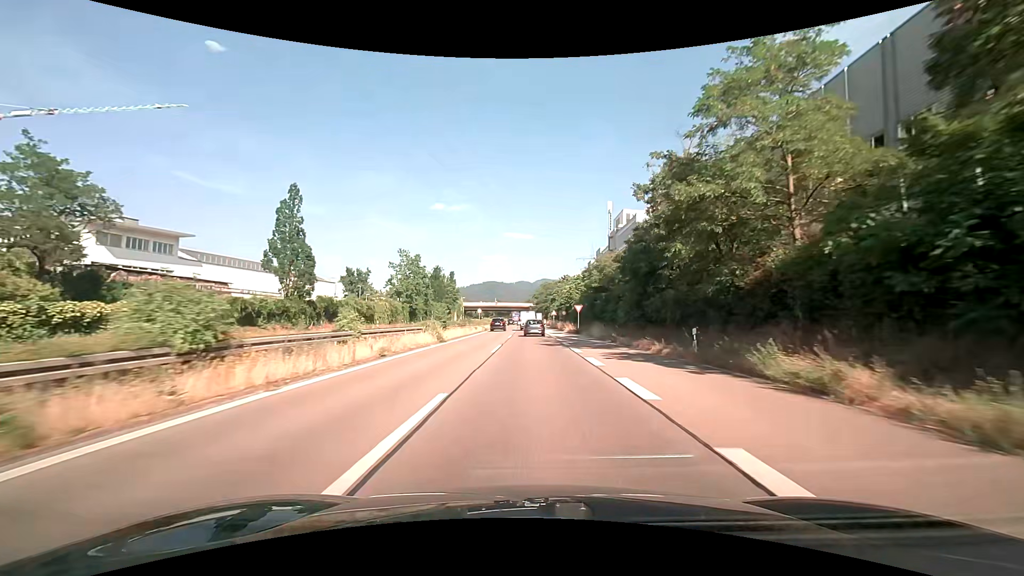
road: trunk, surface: asphalt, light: Day
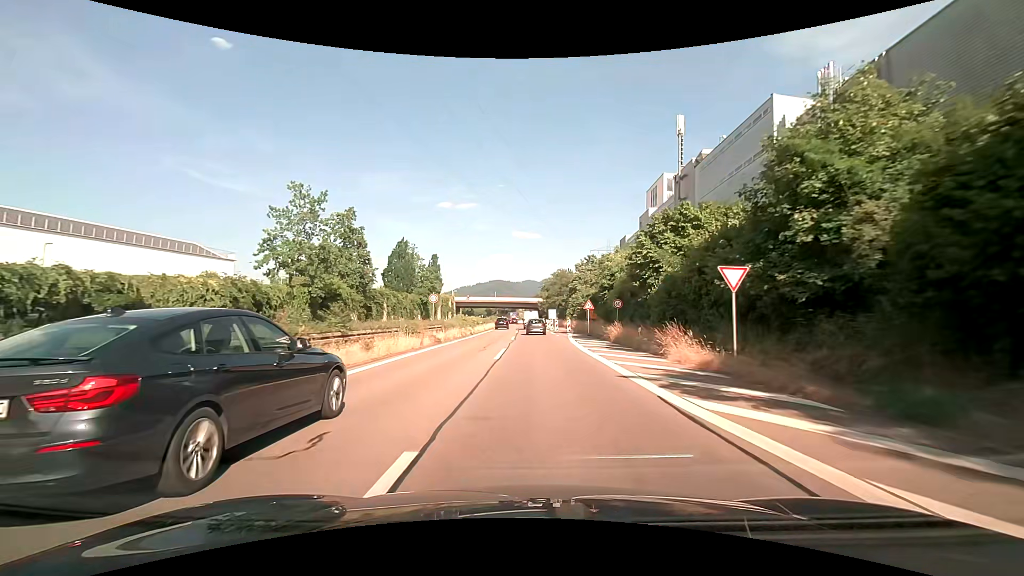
(-0.2, +39.8) m; -1°
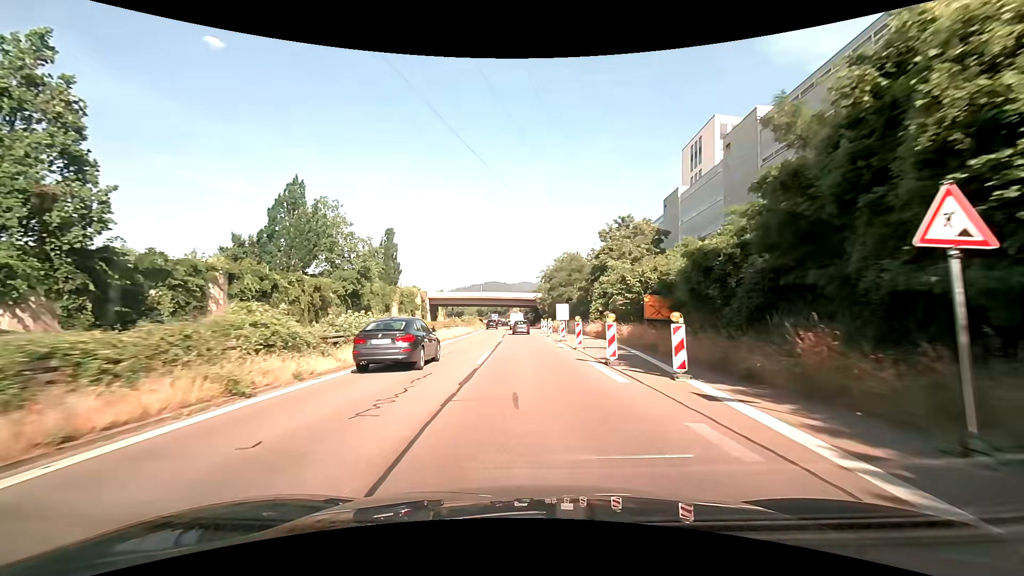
(+0.2, +36.1) m; +1°
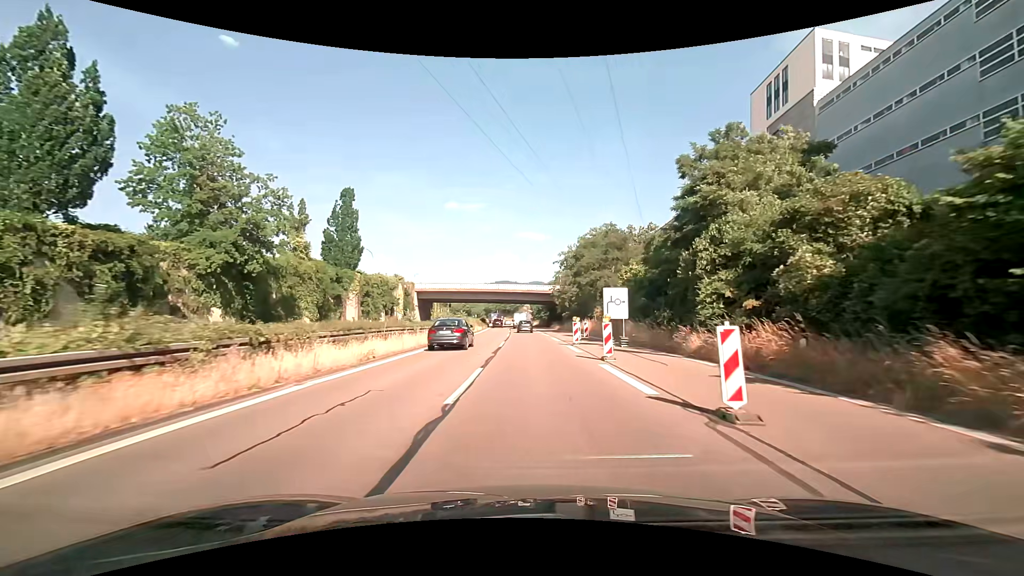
(-0.4, +25.7) m; -1°
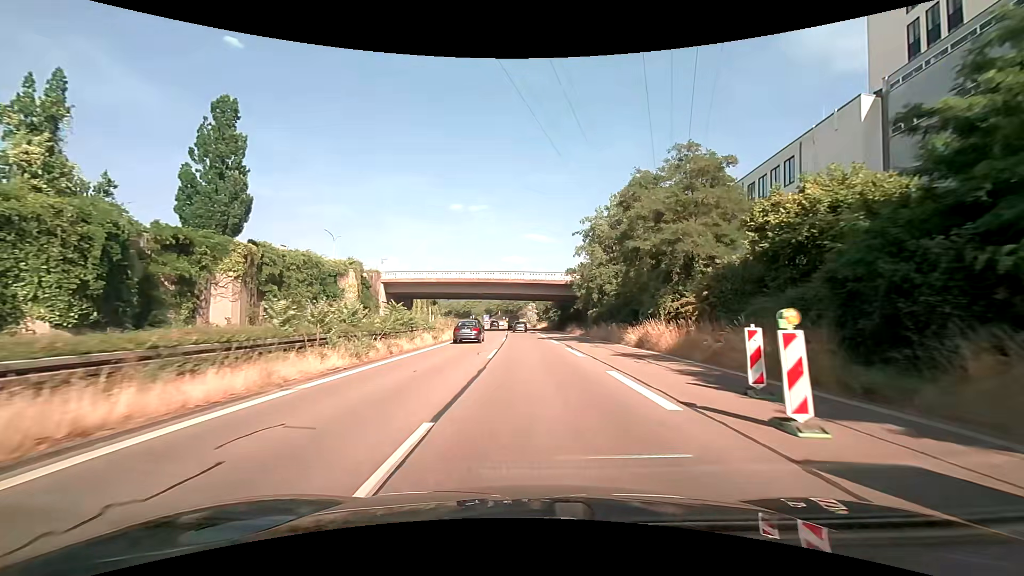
(-0.1, +25.5) m; 0°
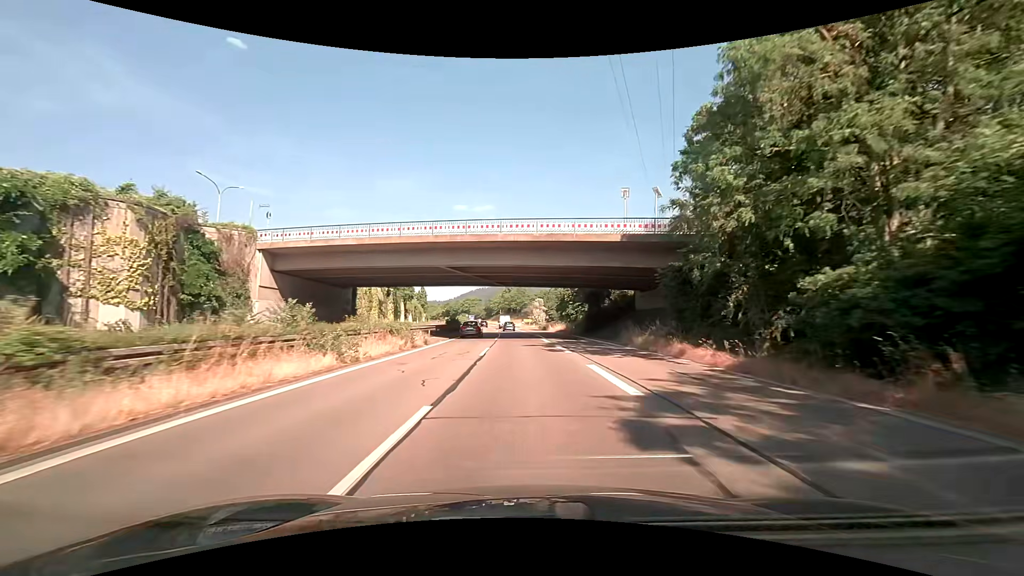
(-0.3, +34.9) m; -1°
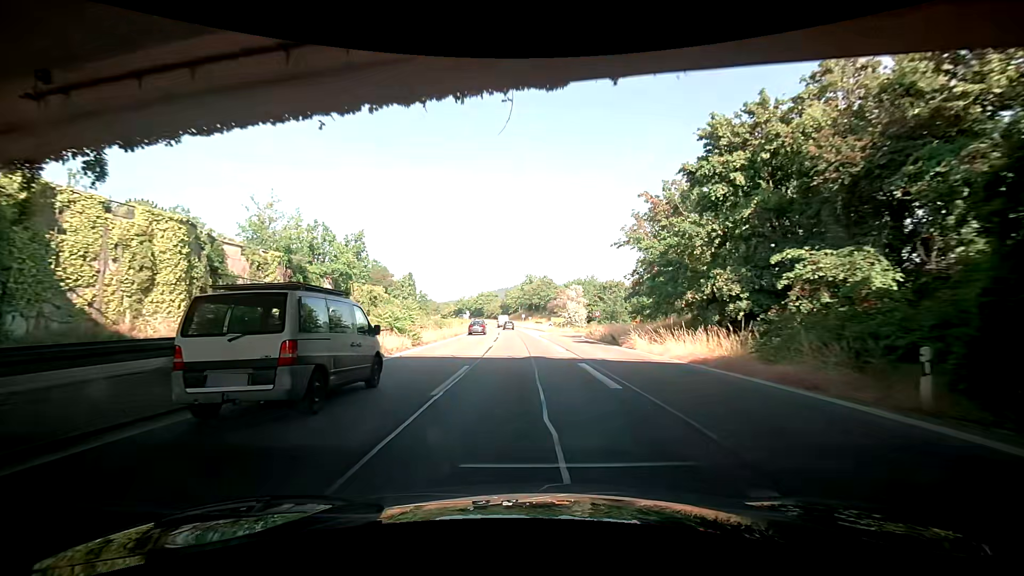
(-1.0, +46.8) m; -3°
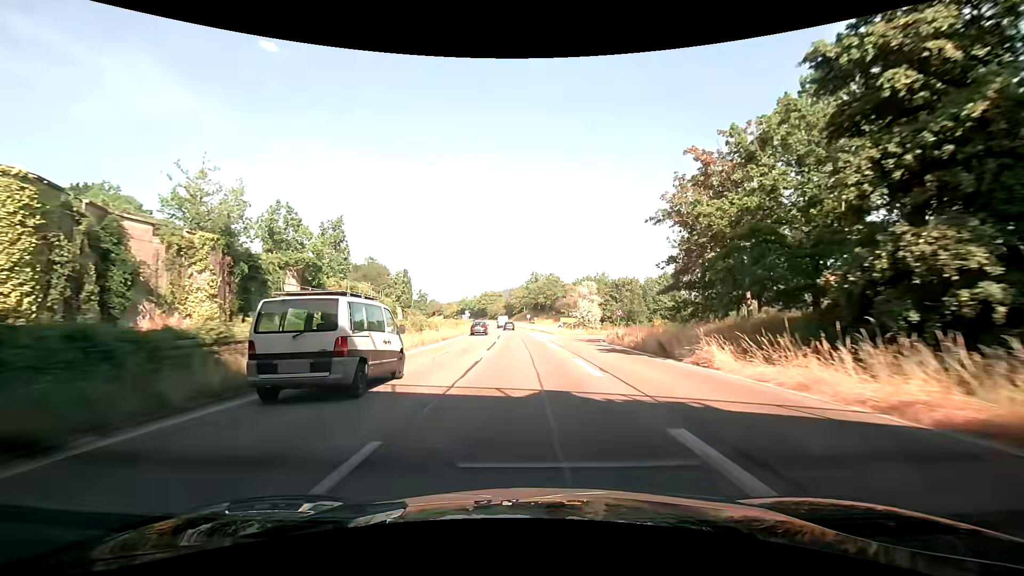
(0.0, +9.7) m; 0°
(0, +10) (0, +20) (0, +30) (-1, +40) (-1, +50) (-2, +60) (-2, +70) (-3, +80) (-4, +90) (-5, +100) m
